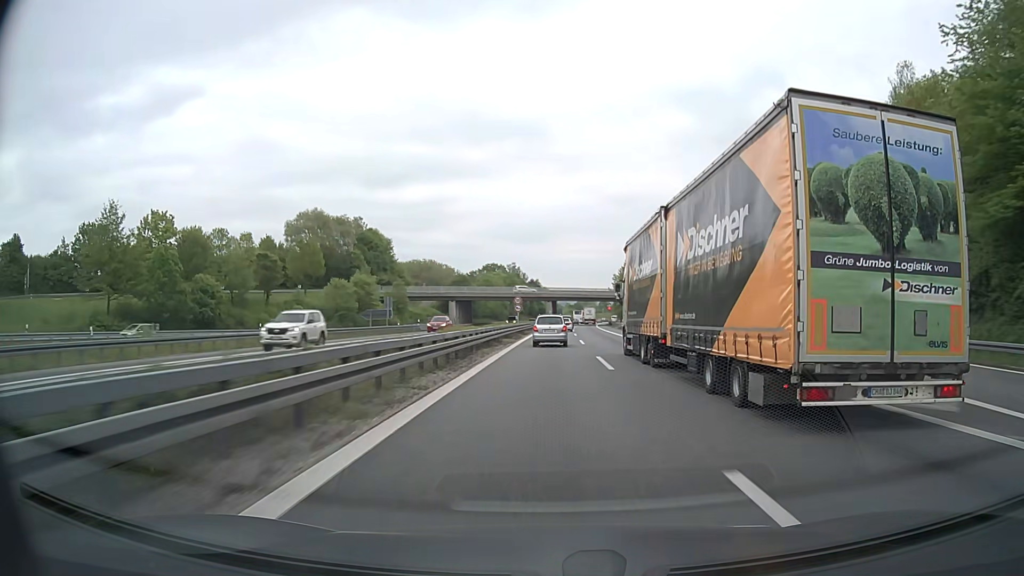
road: motorway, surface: asphalt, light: Day
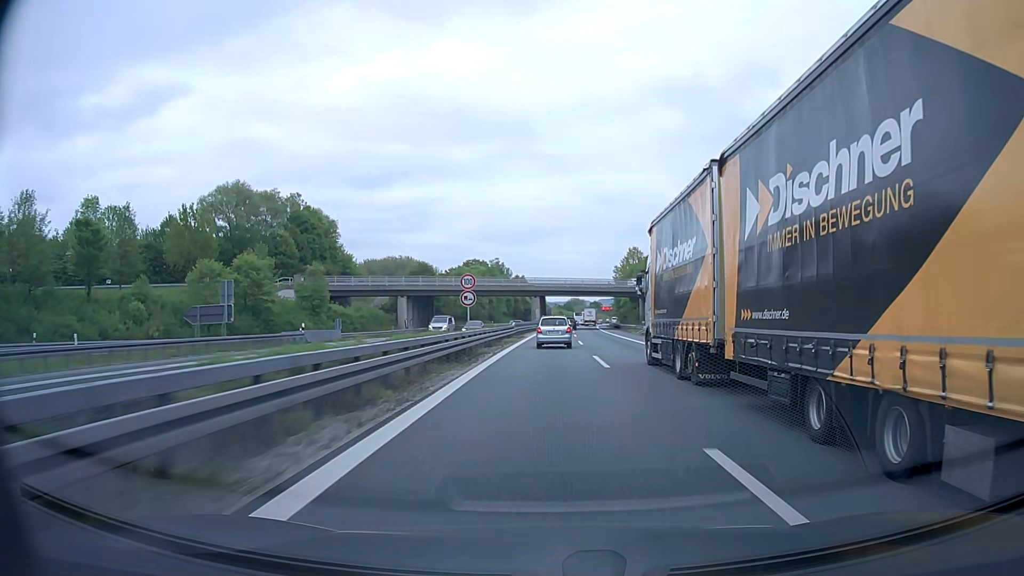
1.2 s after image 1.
(+0.4, +35.1) m; +1°
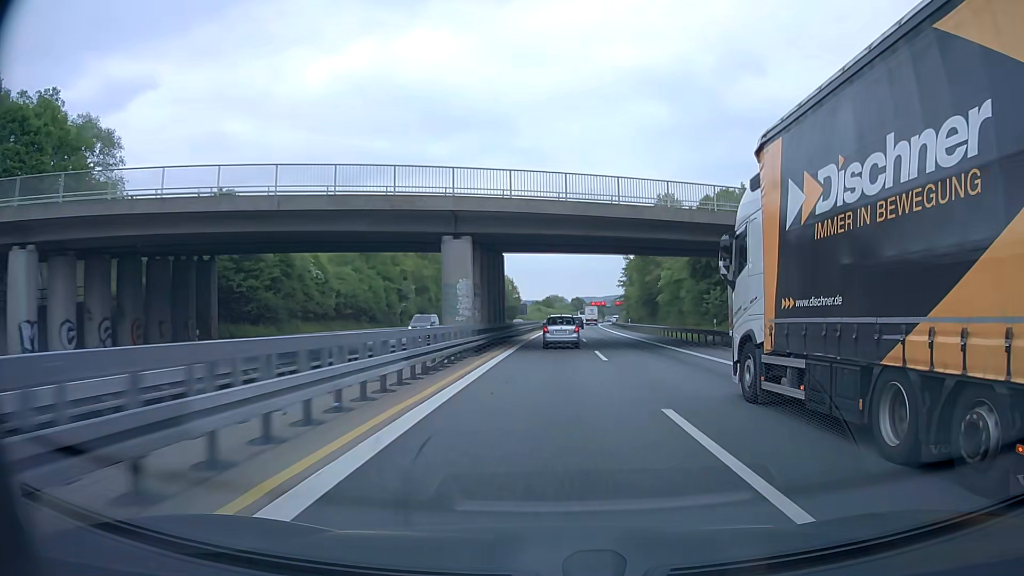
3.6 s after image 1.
(+1.2, +69.2) m; +2°
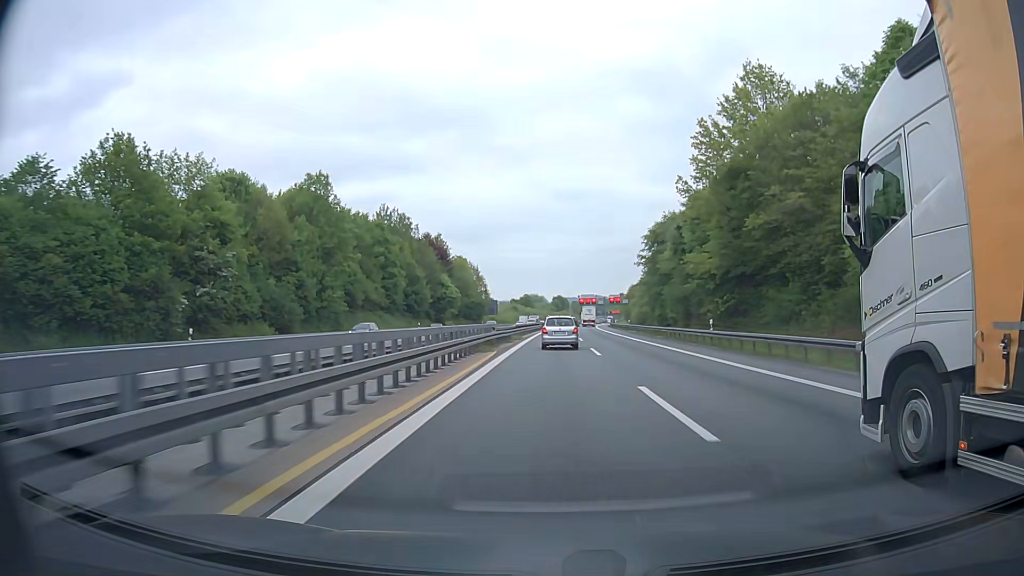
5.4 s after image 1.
(+1.1, +50.7) m; +3°
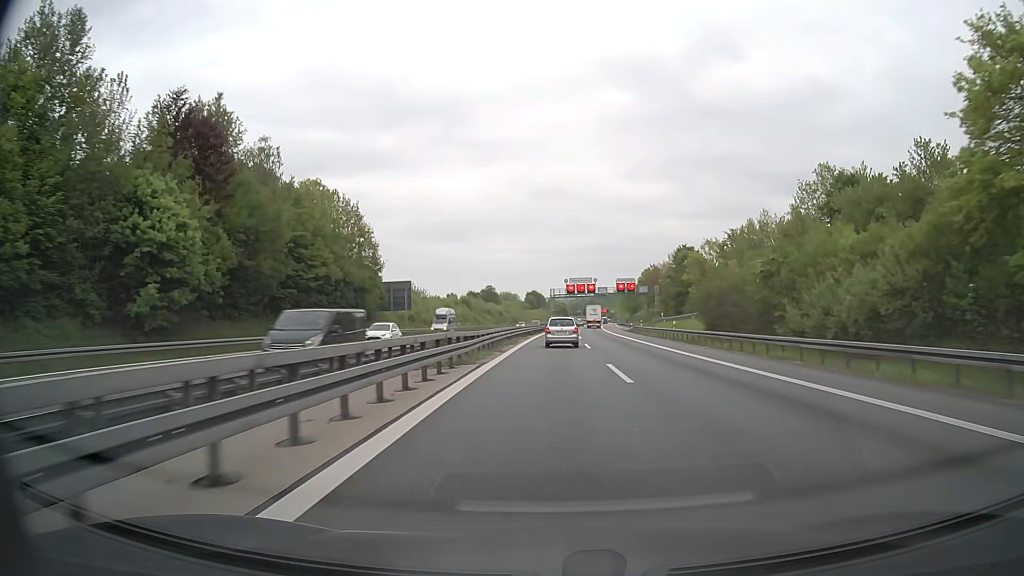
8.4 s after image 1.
(-0.4, +83.3) m; +1°
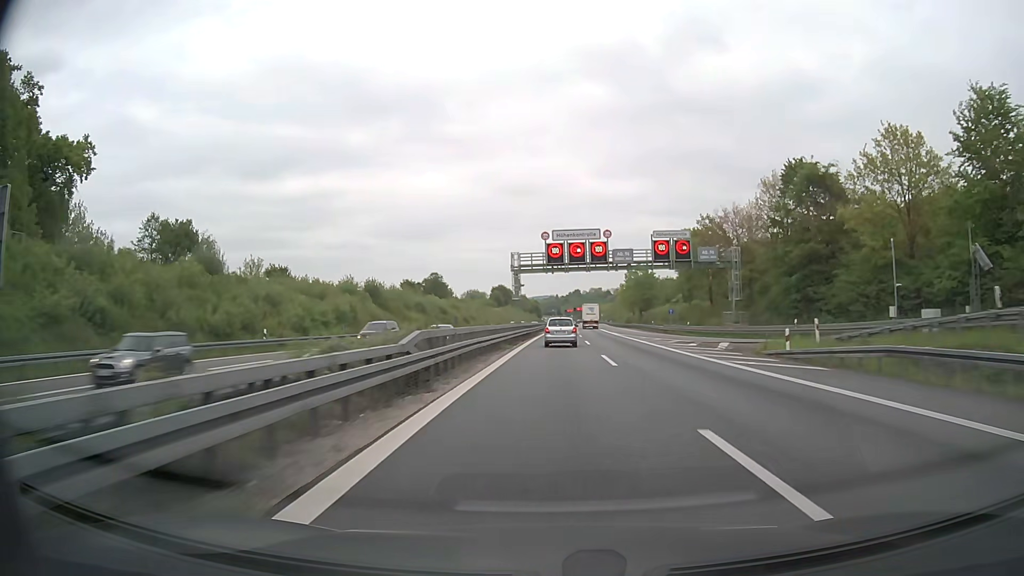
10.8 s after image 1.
(+1.0, +66.9) m; +2°
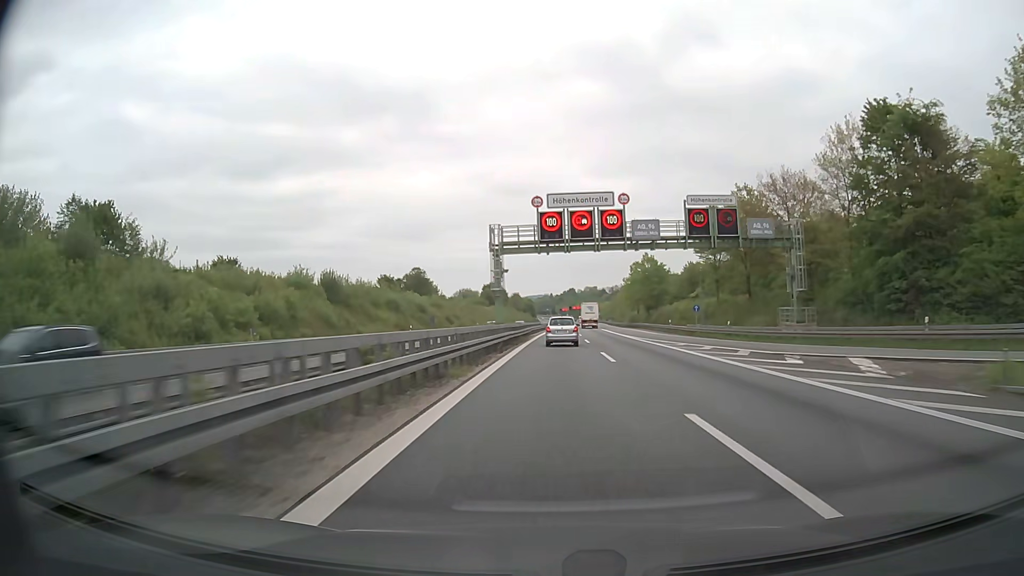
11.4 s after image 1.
(+0.1, +16.8) m; +1°
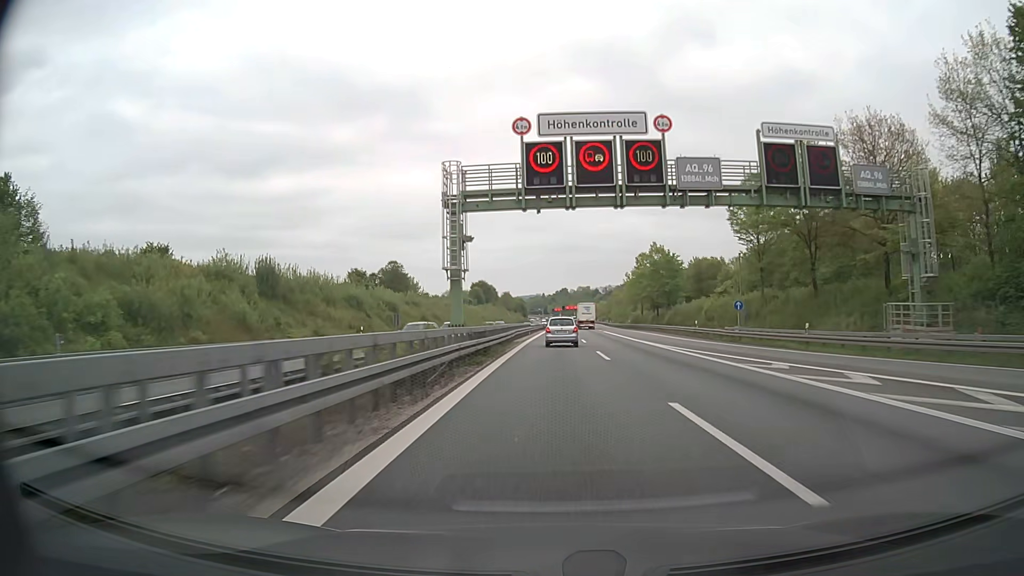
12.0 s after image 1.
(+0.1, +16.9) m; +1°
(0, +10) (0, +20) (0, +30) (0, +40) (+1, +50) (+1, +60) (+1, +70) (+2, +80) (+2, +90) (+2, +100) m
